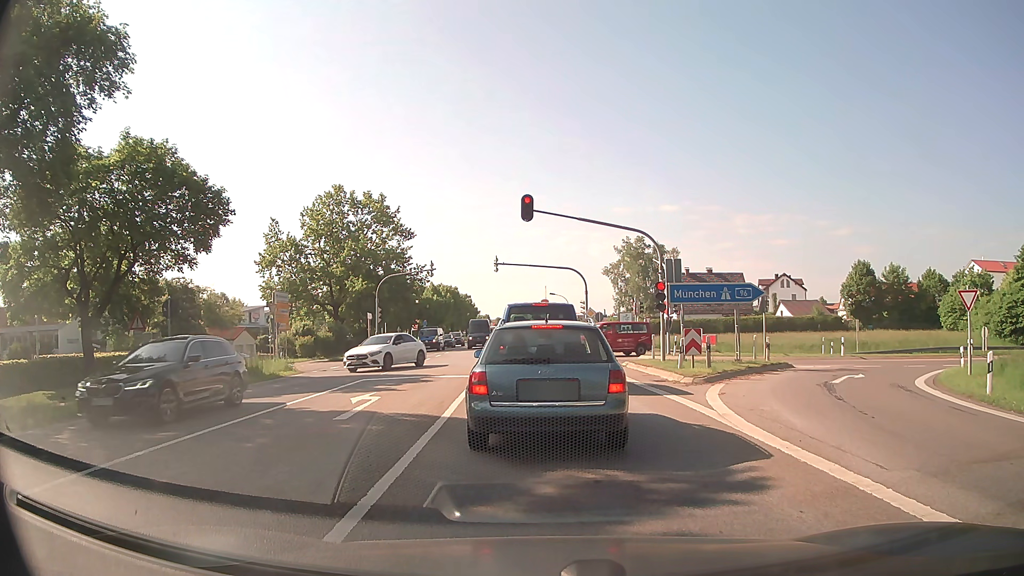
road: secondary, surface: asphalt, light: Day
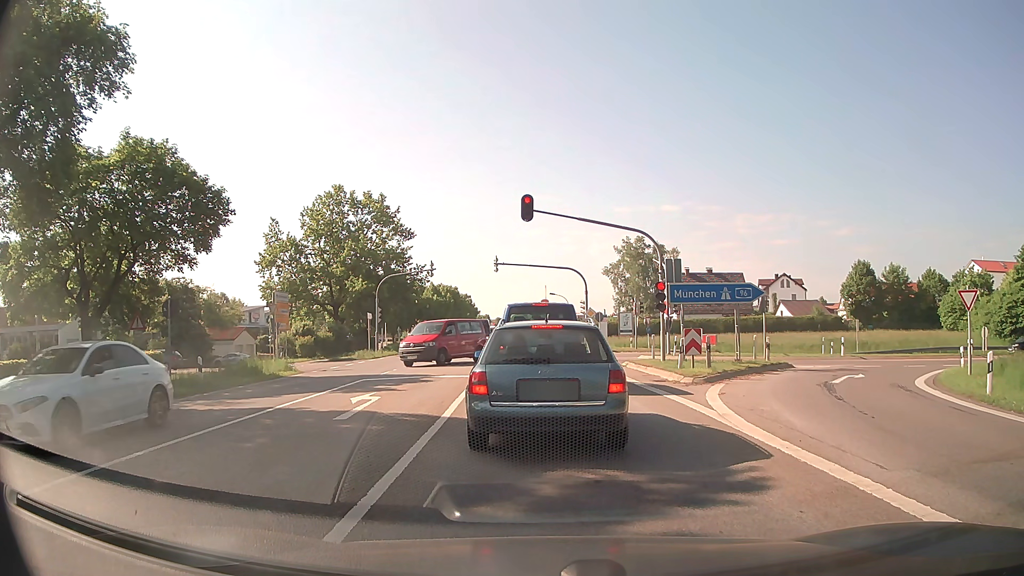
(0.0, 0.0) m; 0°
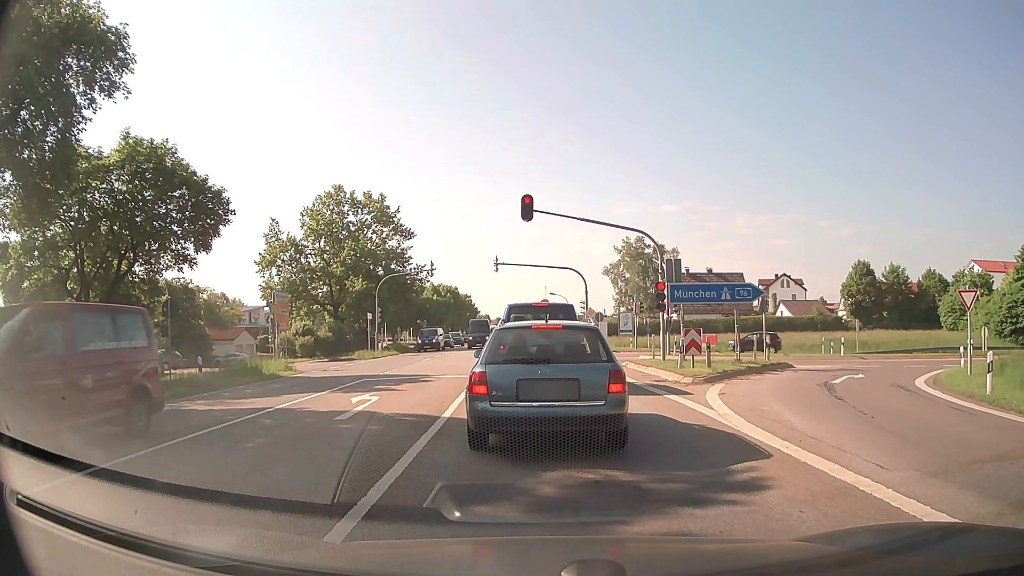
(0.0, 0.0) m; 0°
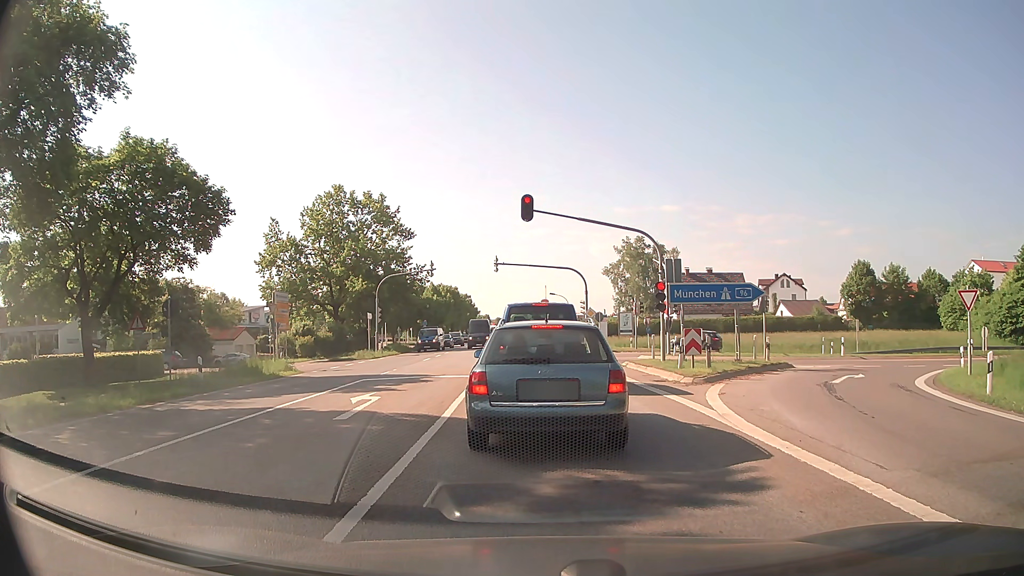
(0.0, 0.0) m; 0°
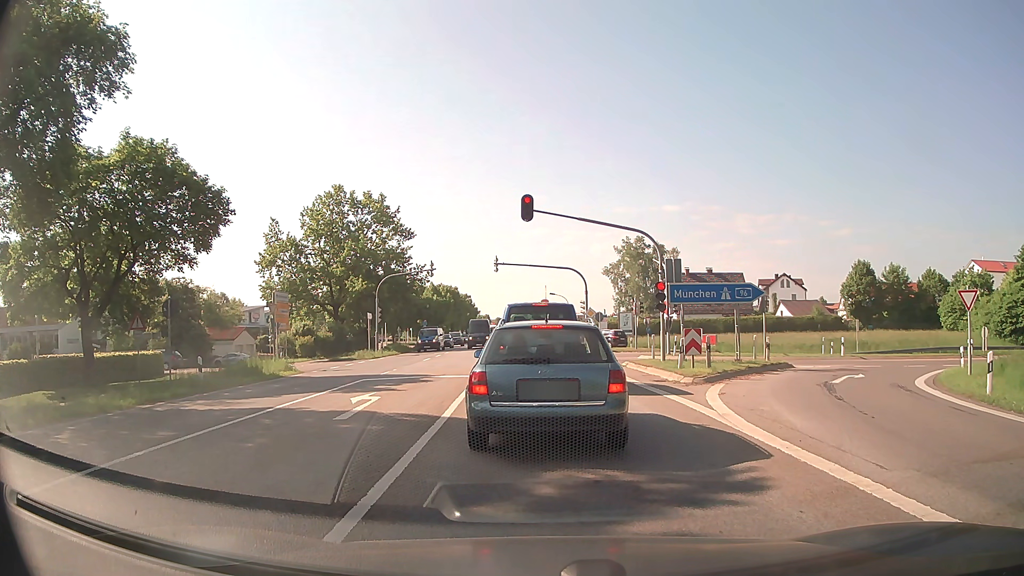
(0.0, 0.0) m; 0°
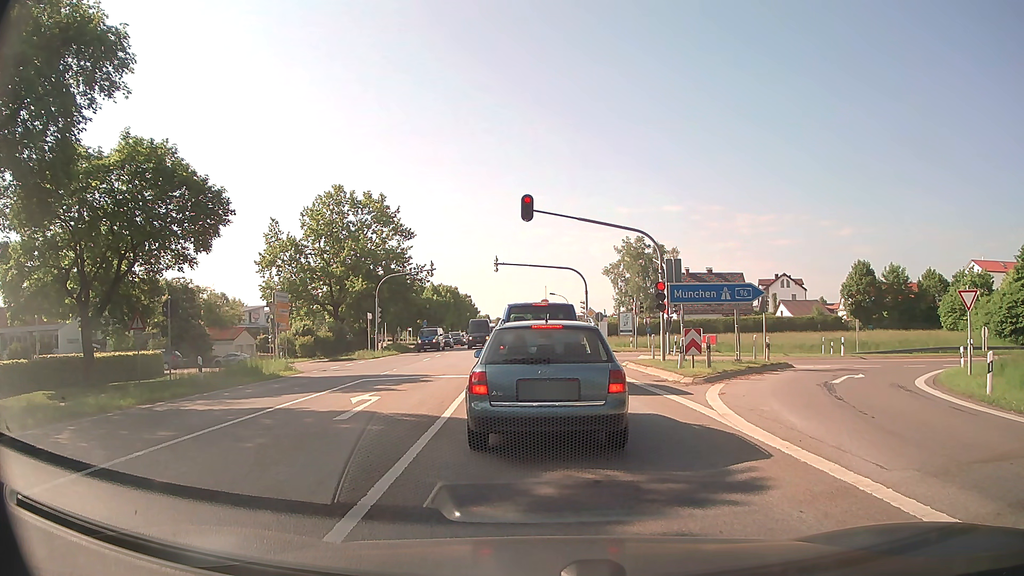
(0.0, 0.0) m; 0°
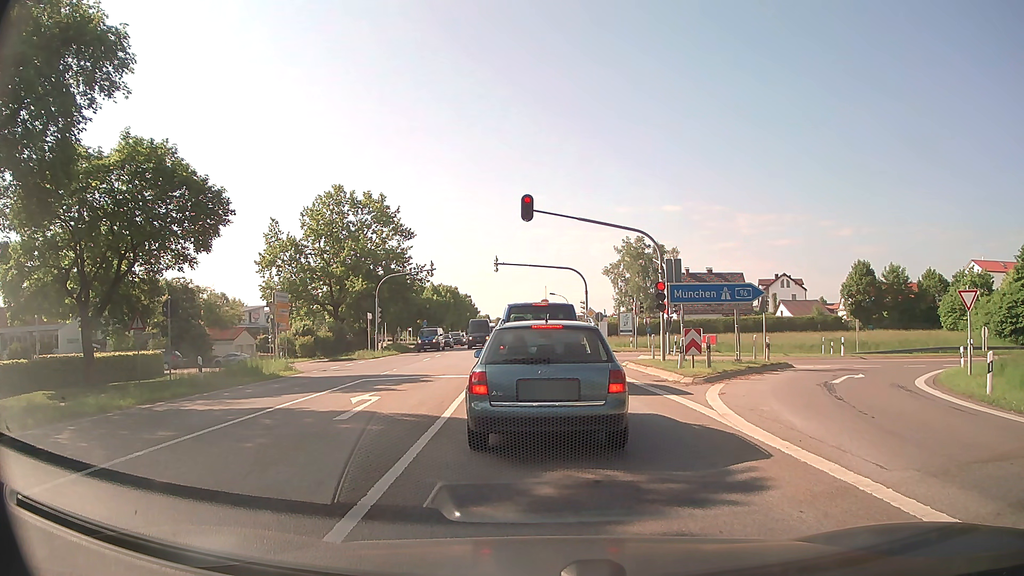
(0.0, 0.0) m; 0°
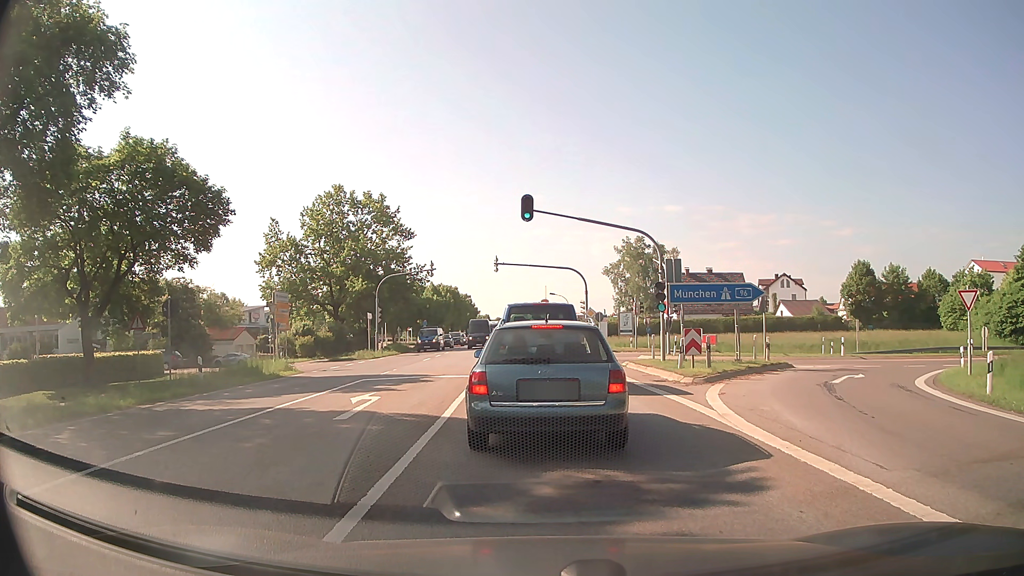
(0.0, 0.0) m; 0°
(0, +10) (-1, +20) (-1, +30) (-2, +40) (-2, +50) (-3, +60) (-4, +70) (-4, +80) (-5, +90) (-5, +100) m
